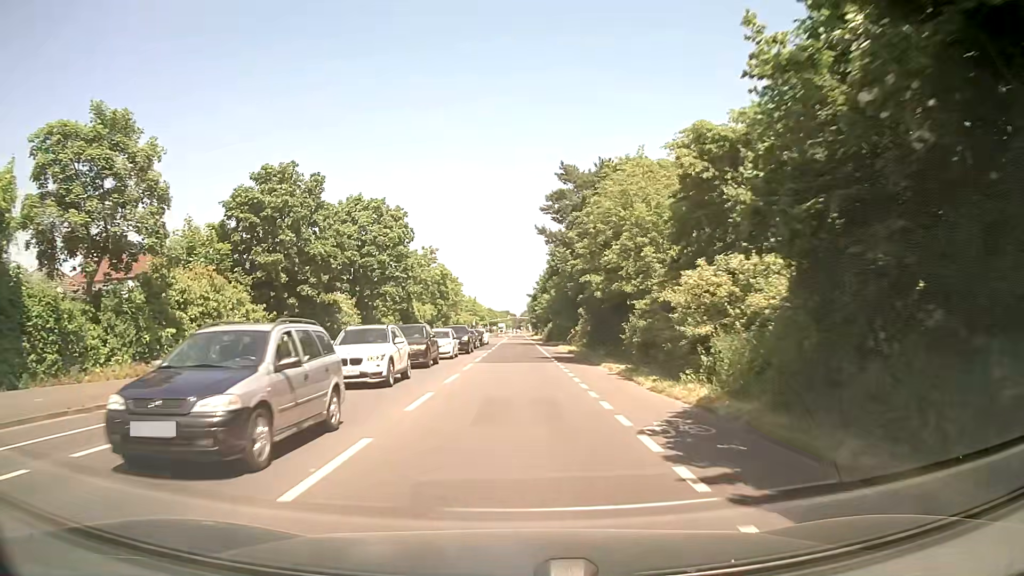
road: secondary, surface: asphalt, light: Day
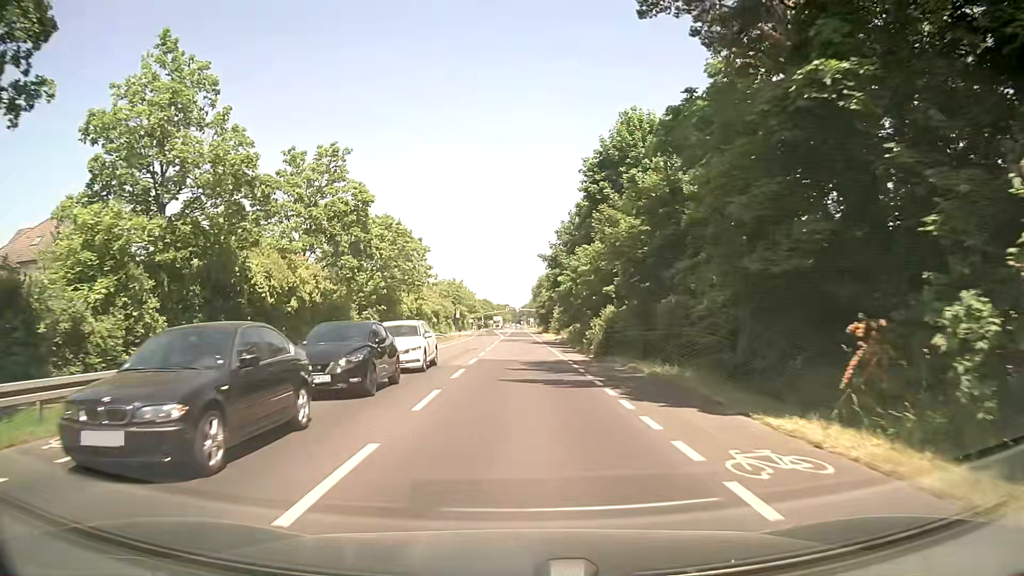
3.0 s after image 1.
(-0.4, +43.0) m; 0°
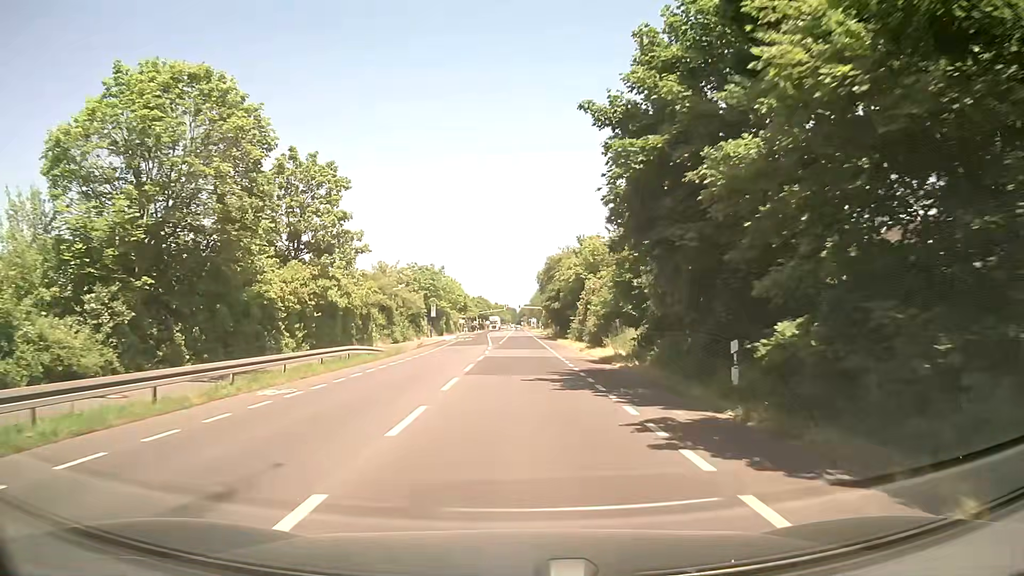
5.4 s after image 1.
(0.0, +32.4) m; 0°
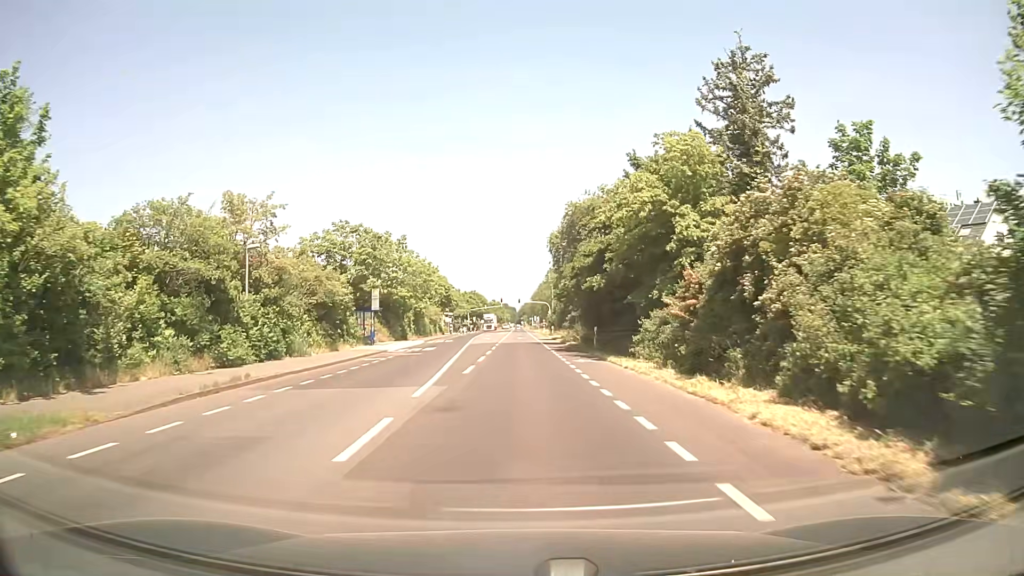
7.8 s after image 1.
(+0.3, +31.9) m; +1°
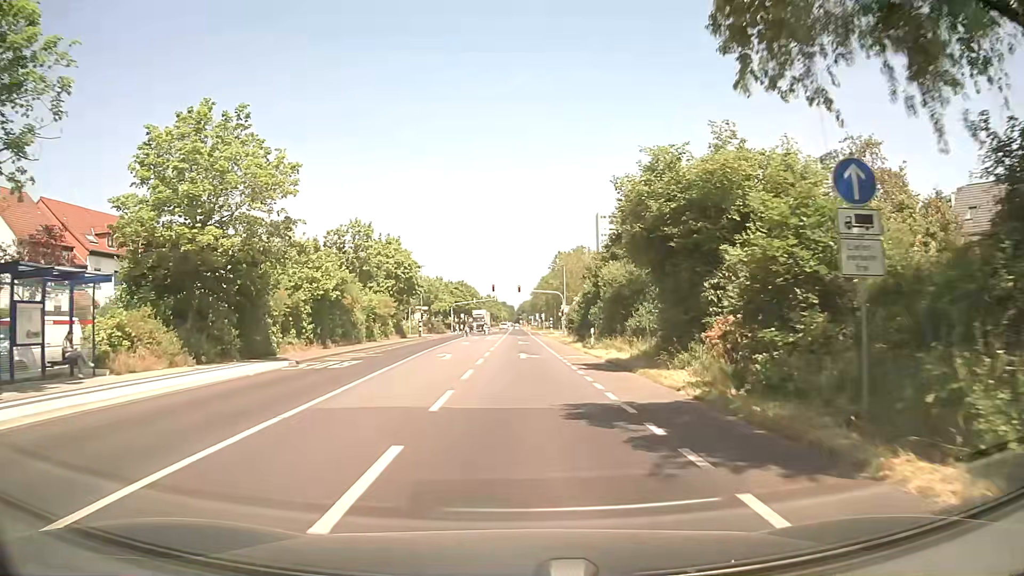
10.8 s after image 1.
(-0.3, +38.3) m; 0°
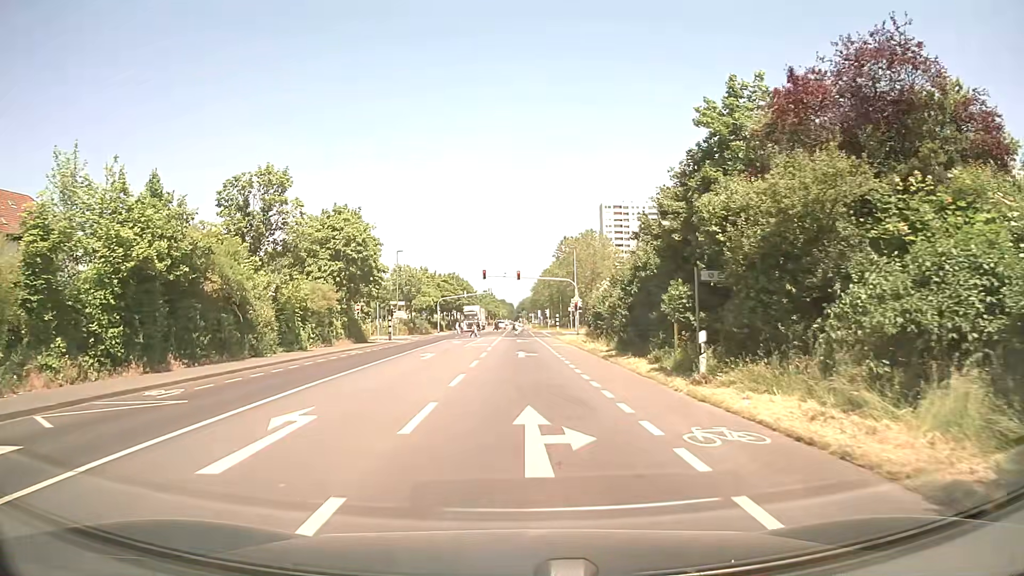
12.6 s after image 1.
(+0.1, +20.0) m; +1°
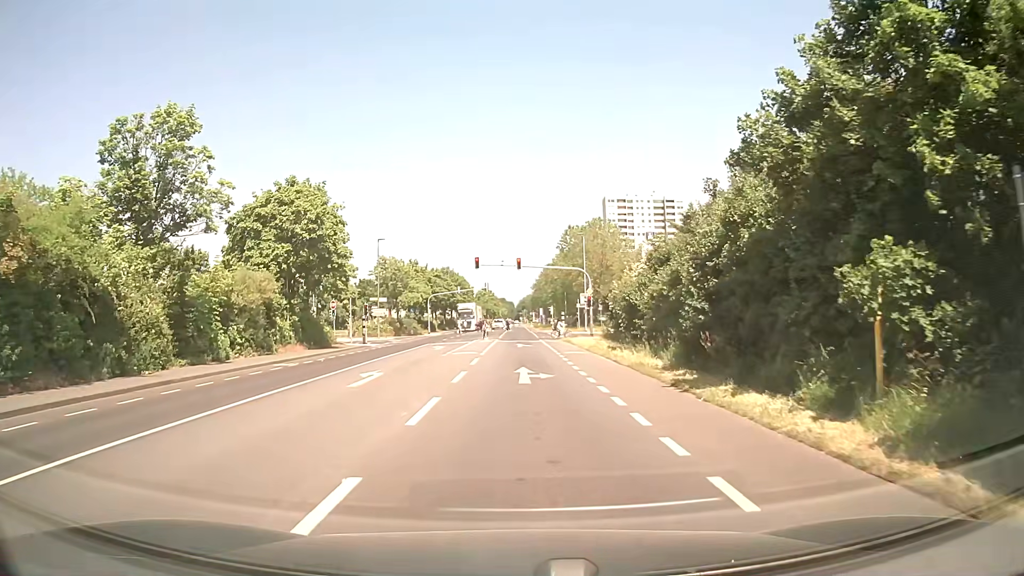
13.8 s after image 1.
(-0.1, +11.3) m; 0°
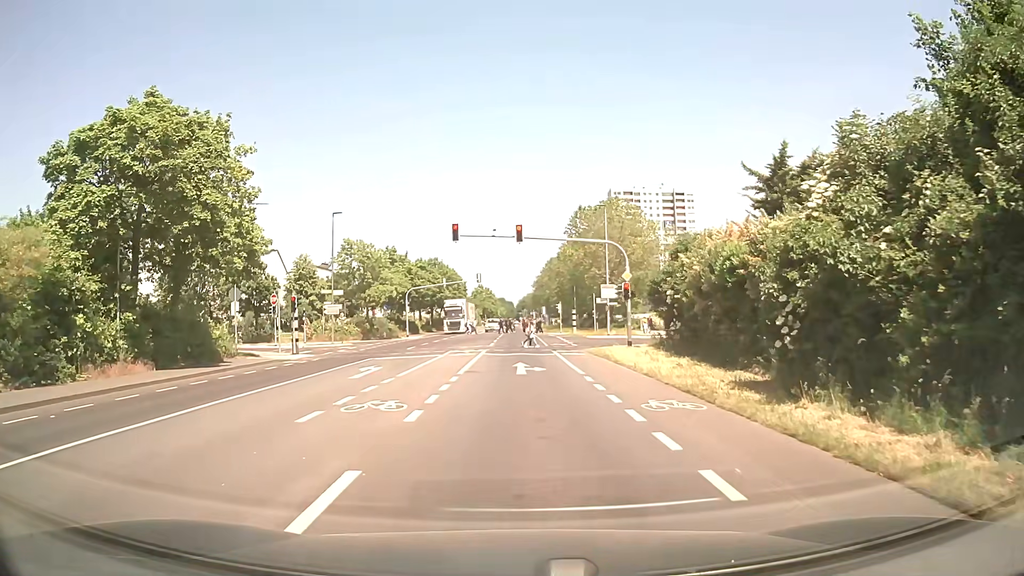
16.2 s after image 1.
(0.0, +17.6) m; 0°
(0, +10) (0, +20) (0, +30) (0, +40) (0, +50) (0, +60) (+1, +70) (+1, +80) (0, +90) (0, +100) m
